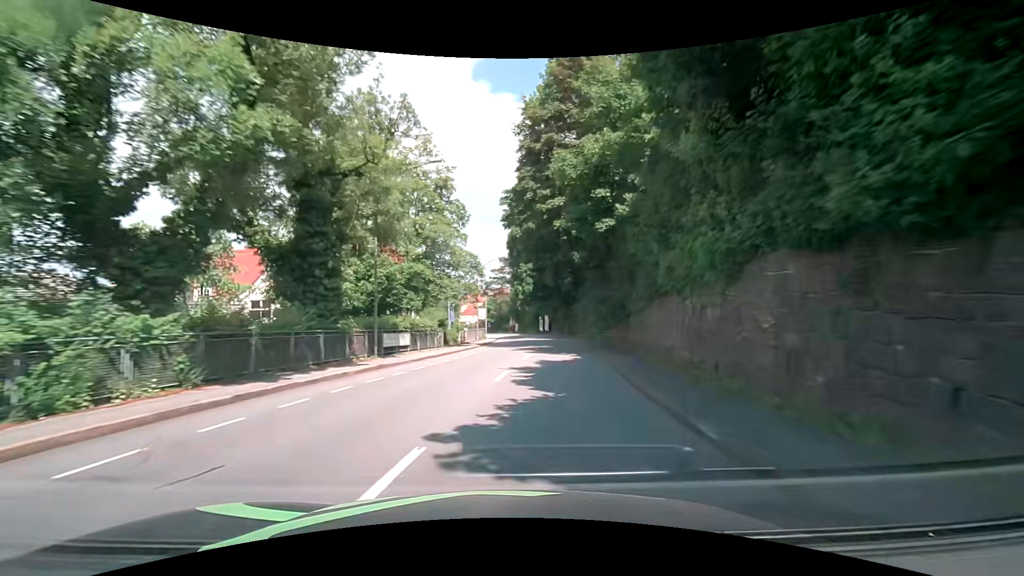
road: tertiary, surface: asphalt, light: Day
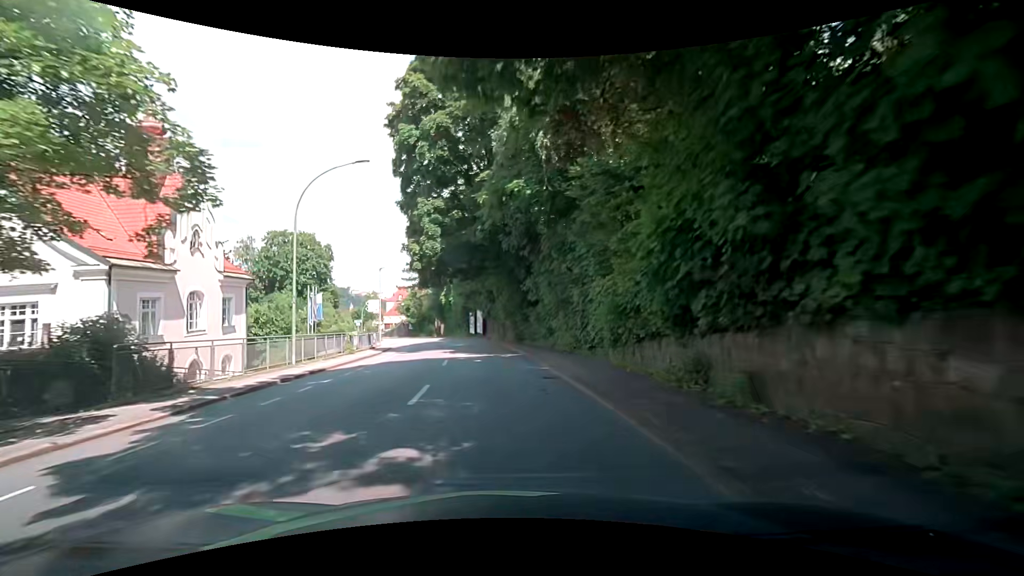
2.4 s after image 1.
(+3.3, +30.3) m; +7°
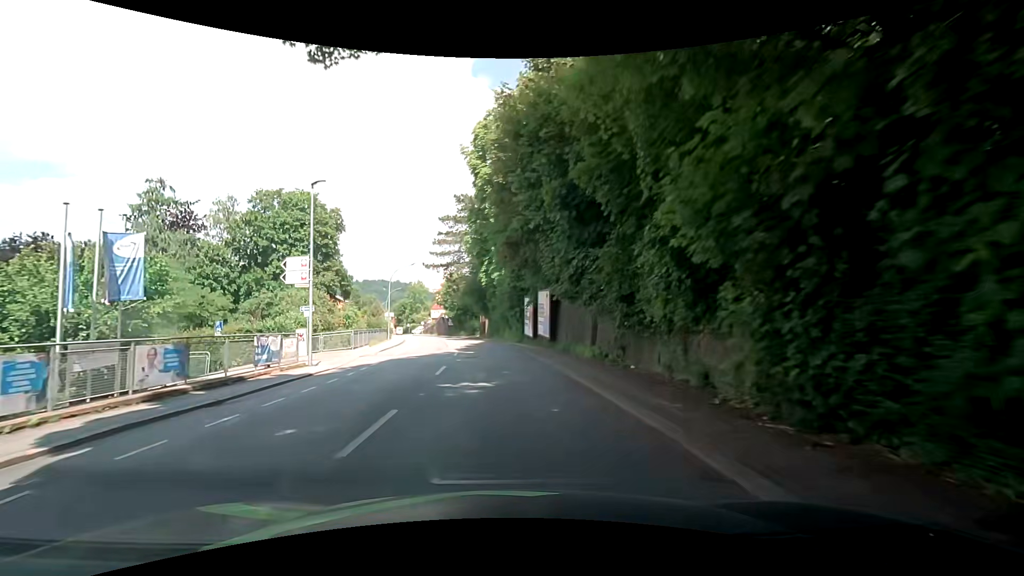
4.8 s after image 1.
(-1.4, +30.6) m; -7°
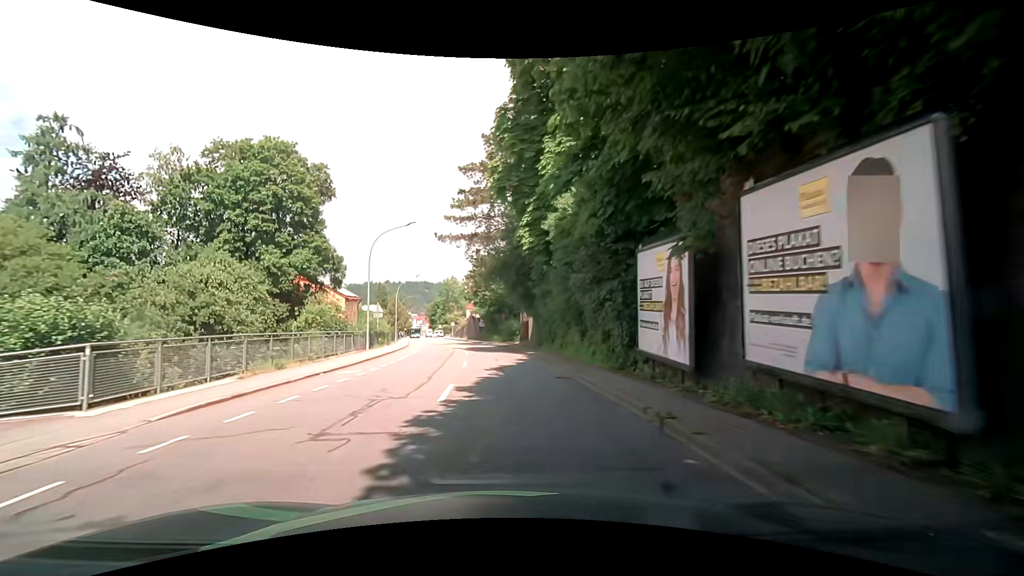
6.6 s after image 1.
(-0.6, +23.0) m; -3°
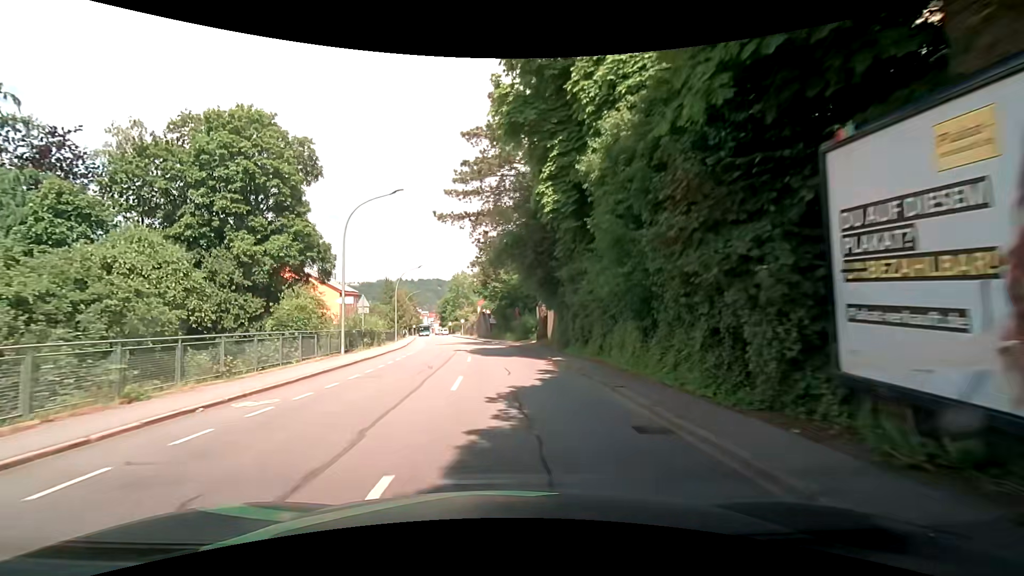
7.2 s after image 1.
(-0.1, +7.7) m; -1°
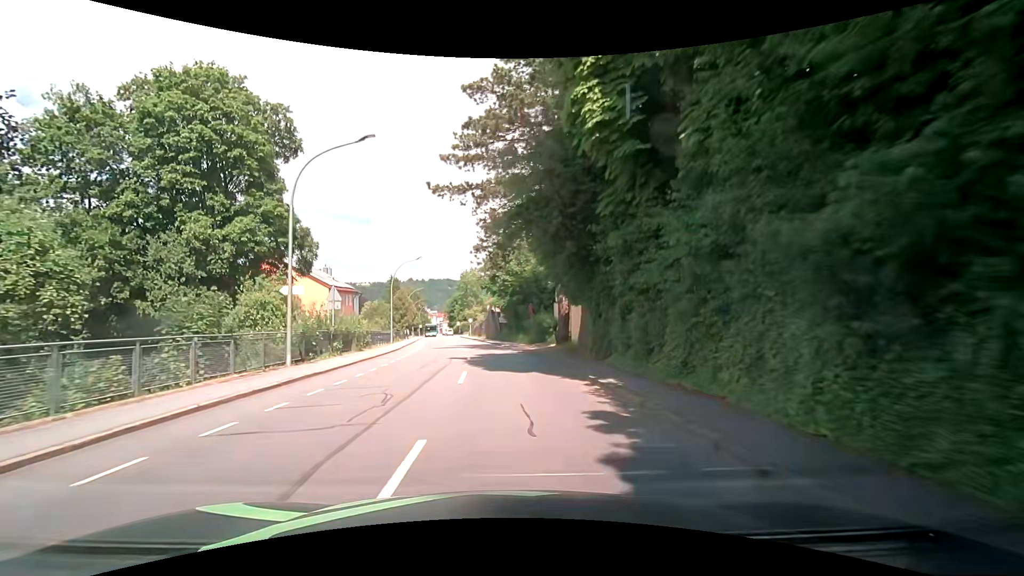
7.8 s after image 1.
(-0.2, +7.7) m; -2°
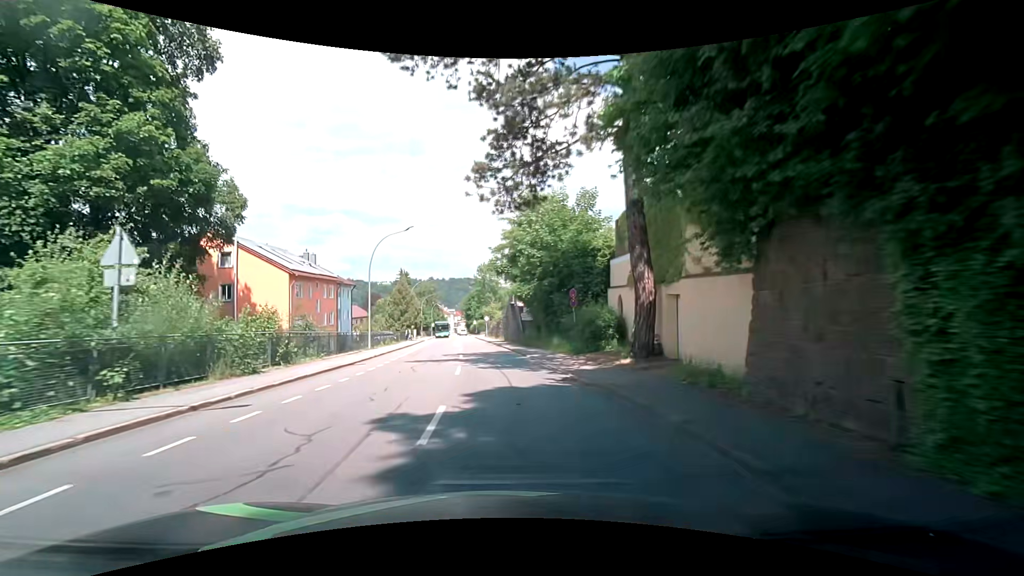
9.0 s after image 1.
(-0.4, +15.3) m; -2°
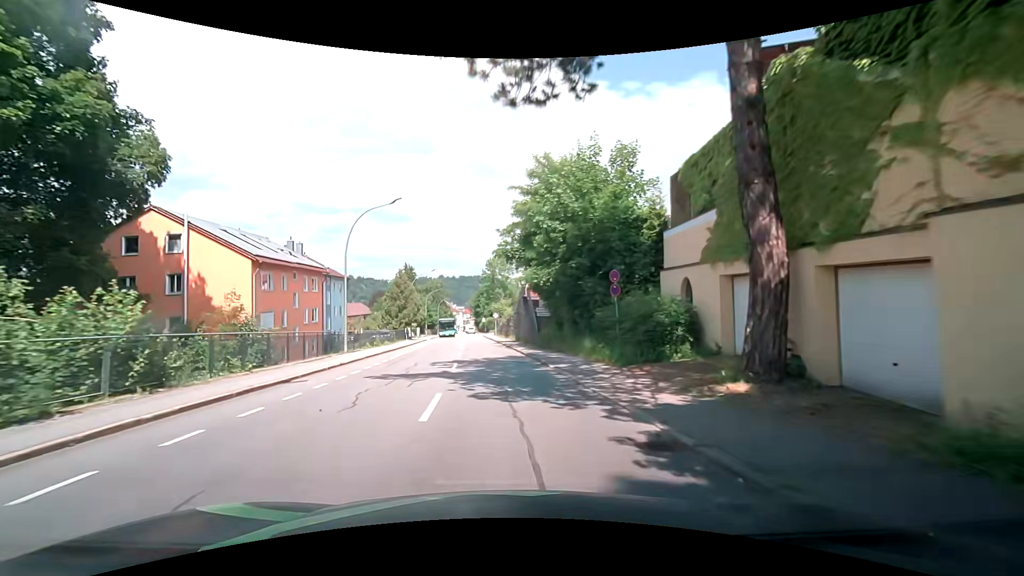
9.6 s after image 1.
(-0.1, +7.7) m; -2°
(0, +10) (0, +20) (-1, +30) (-2, +40) (-3, +50) (-3, +60) (-4, +70) (-5, +80) (-6, +90) (-7, +100) m
